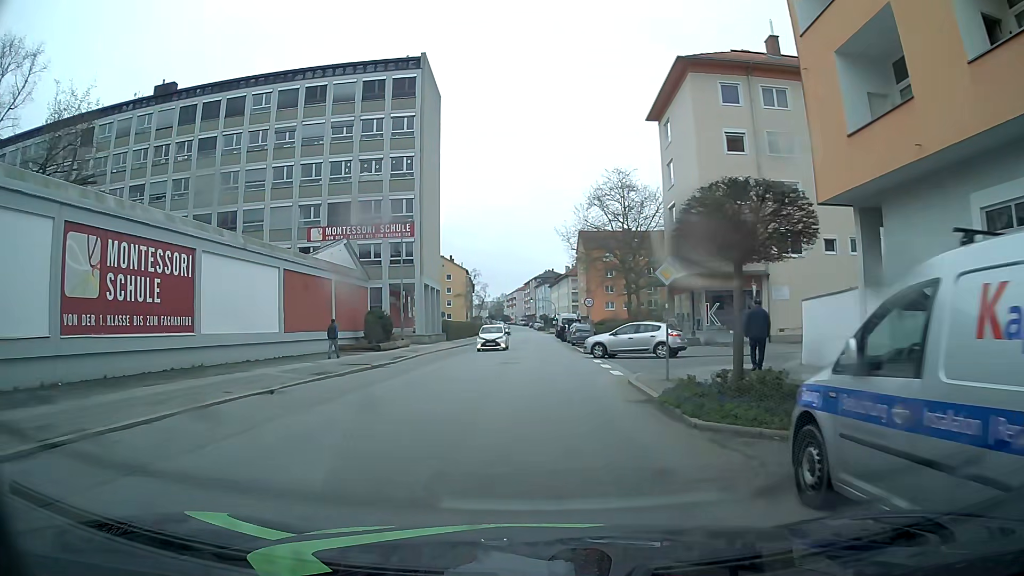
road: tertiary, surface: asphalt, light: Day
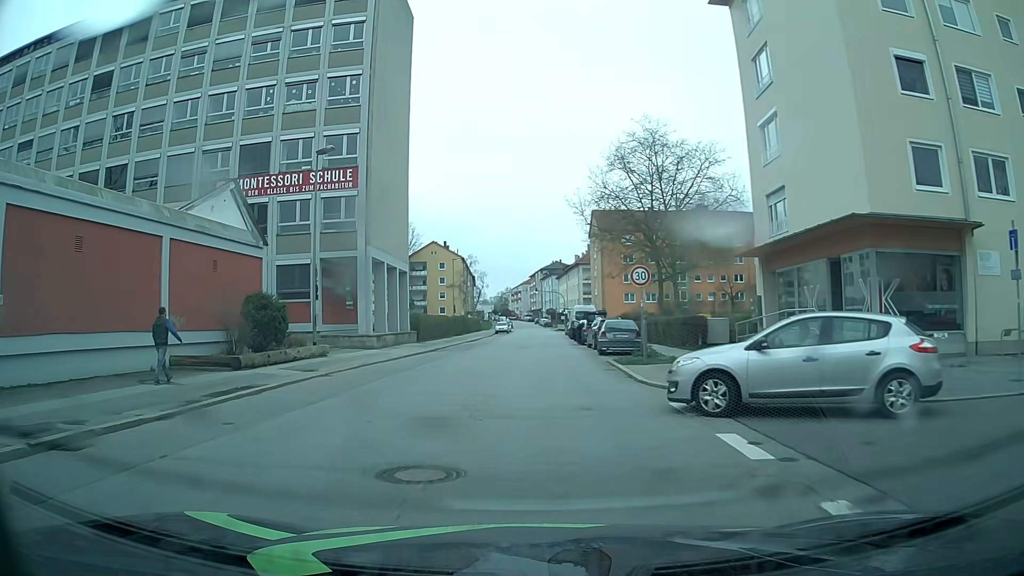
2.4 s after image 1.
(+0.3, +18.4) m; -1°
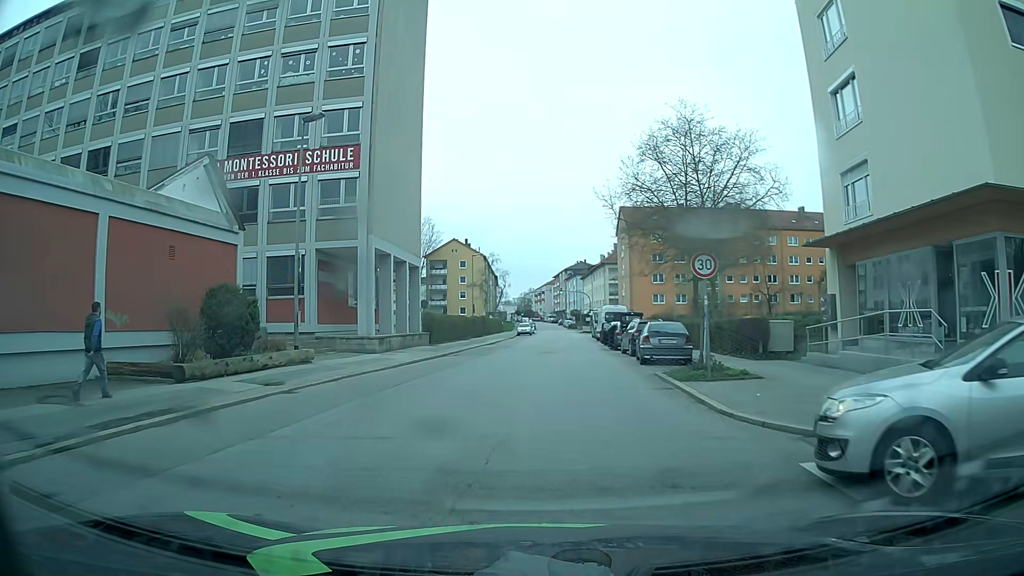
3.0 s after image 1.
(-0.1, +4.7) m; -2°
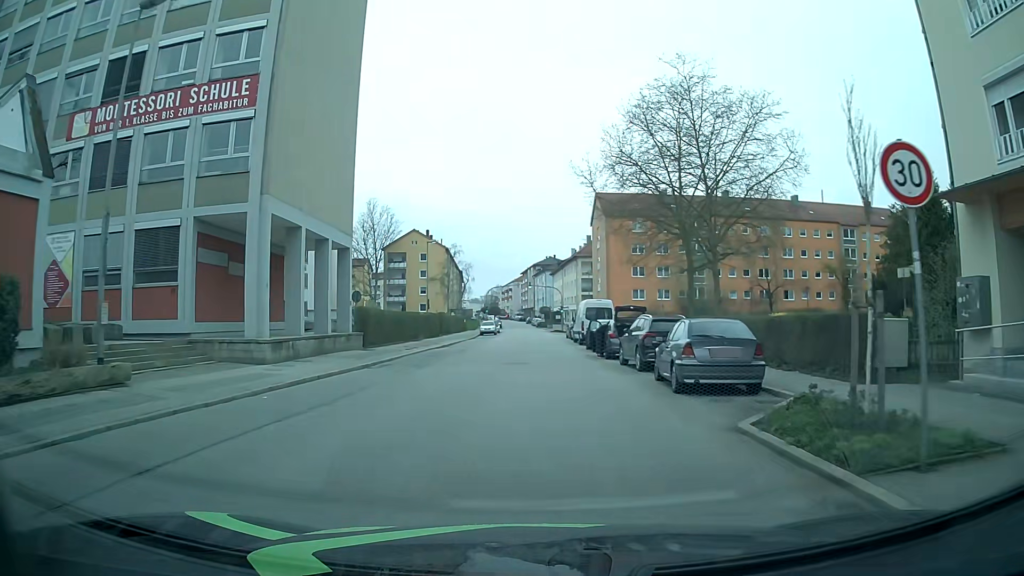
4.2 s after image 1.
(+0.2, +9.6) m; +3°
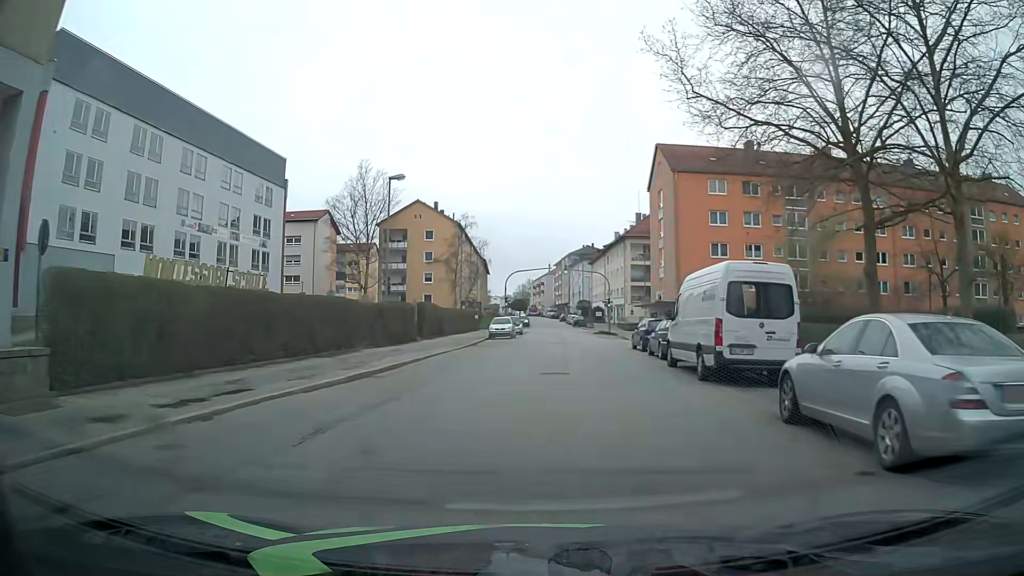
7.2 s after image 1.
(-0.4, +24.8) m; -4°
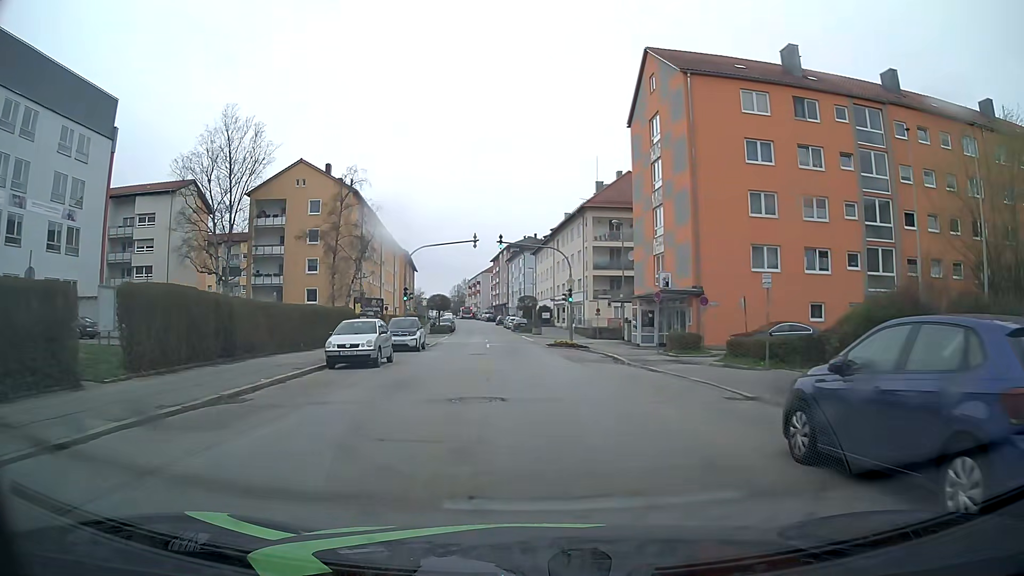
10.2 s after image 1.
(+1.6, +25.0) m; +6°
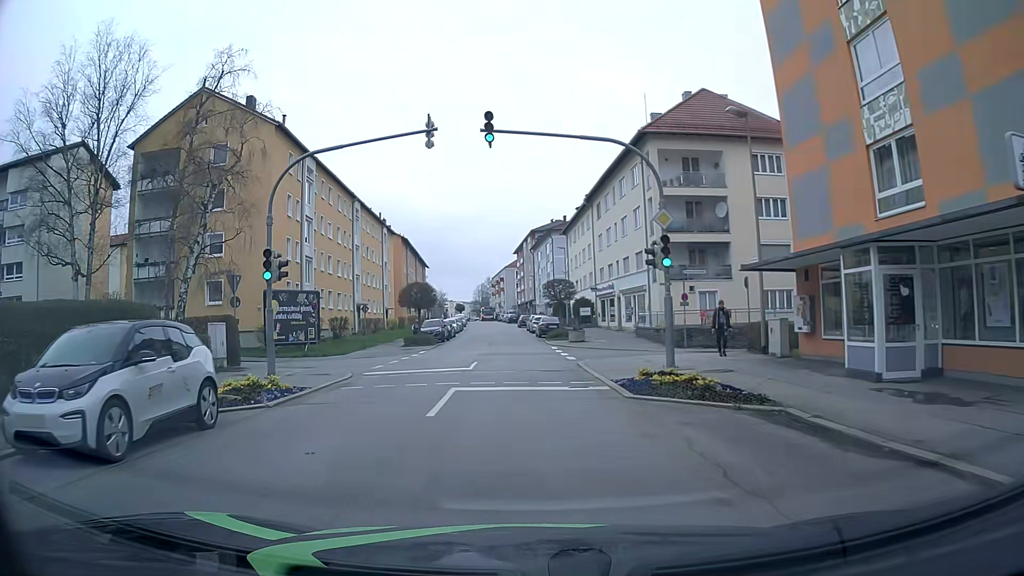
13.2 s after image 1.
(-0.1, +24.8) m; -3°
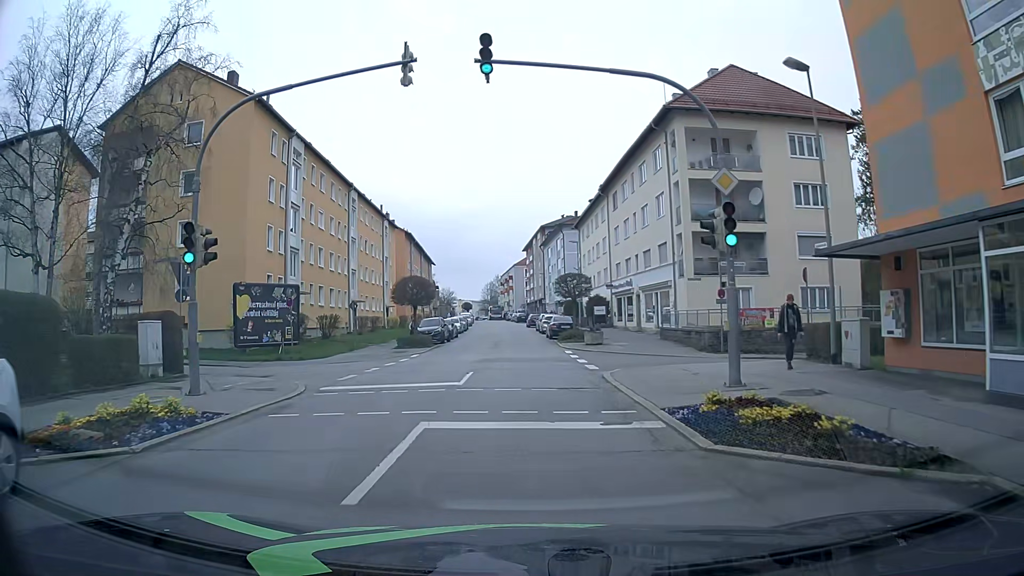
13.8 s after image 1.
(0.0, +4.8) m; -1°
